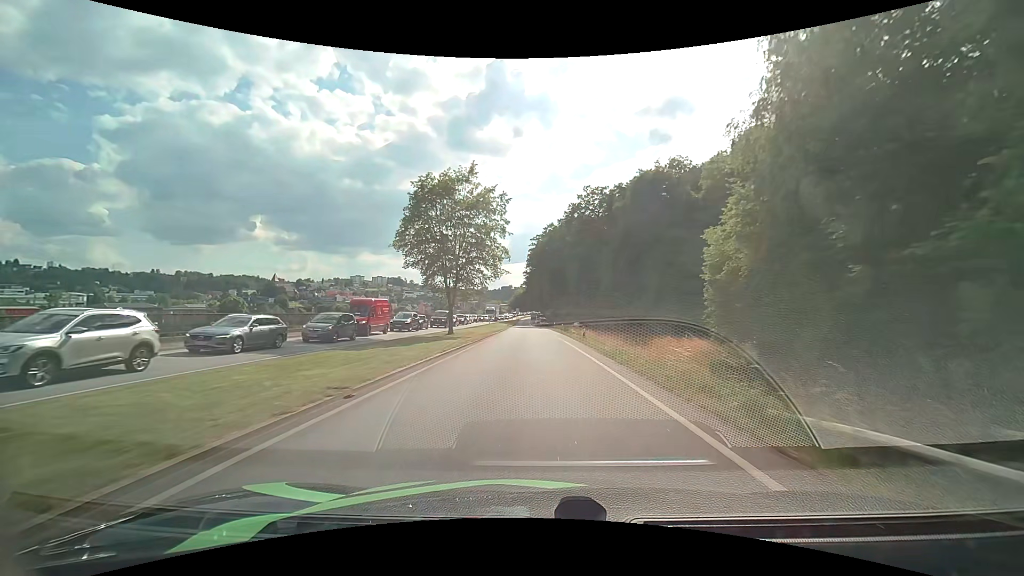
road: primary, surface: asphalt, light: Day
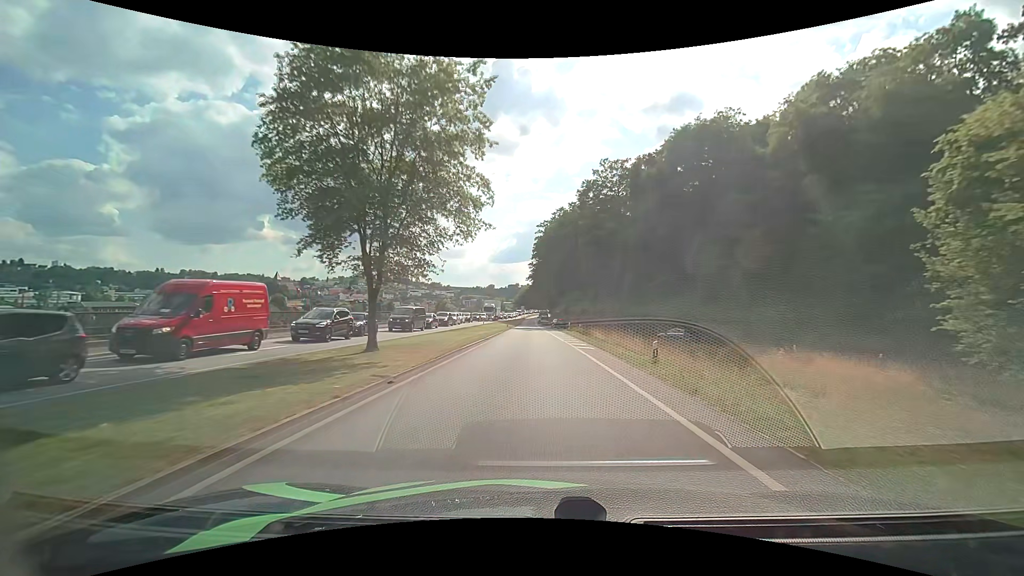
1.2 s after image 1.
(-0.1, +18.4) m; -1°
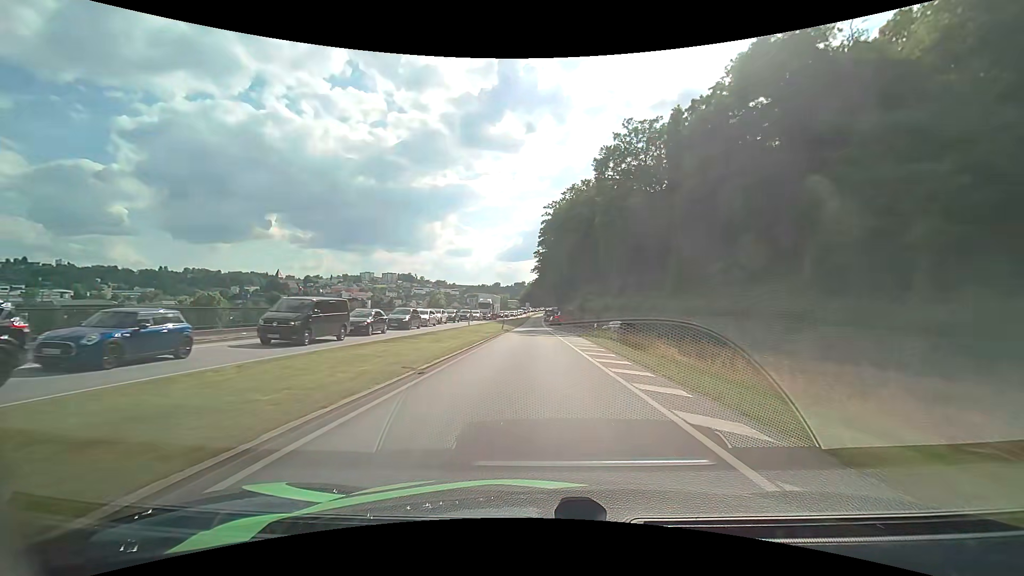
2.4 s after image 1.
(-0.1, +18.6) m; -1°
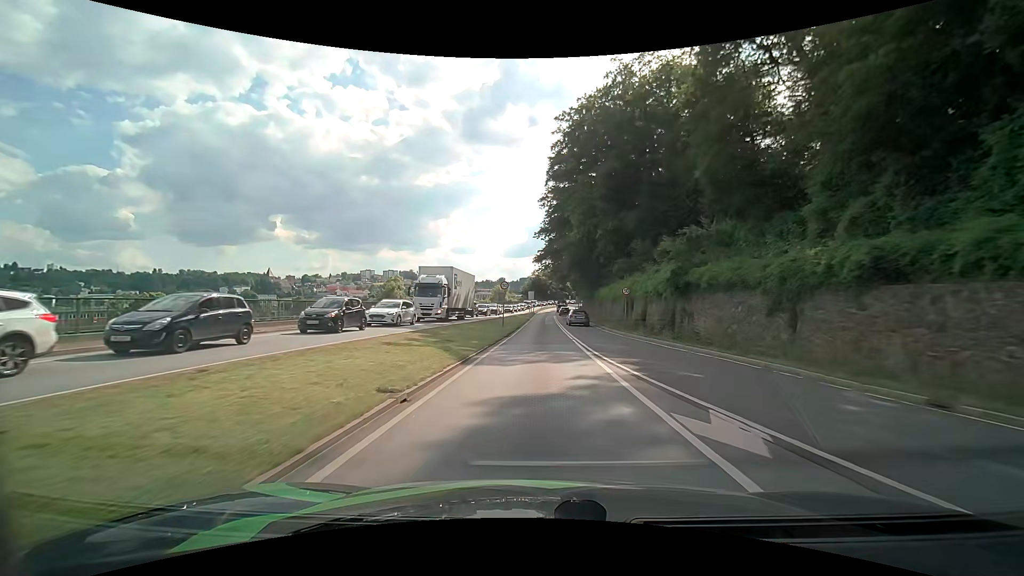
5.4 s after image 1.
(-0.5, +43.3) m; -1°
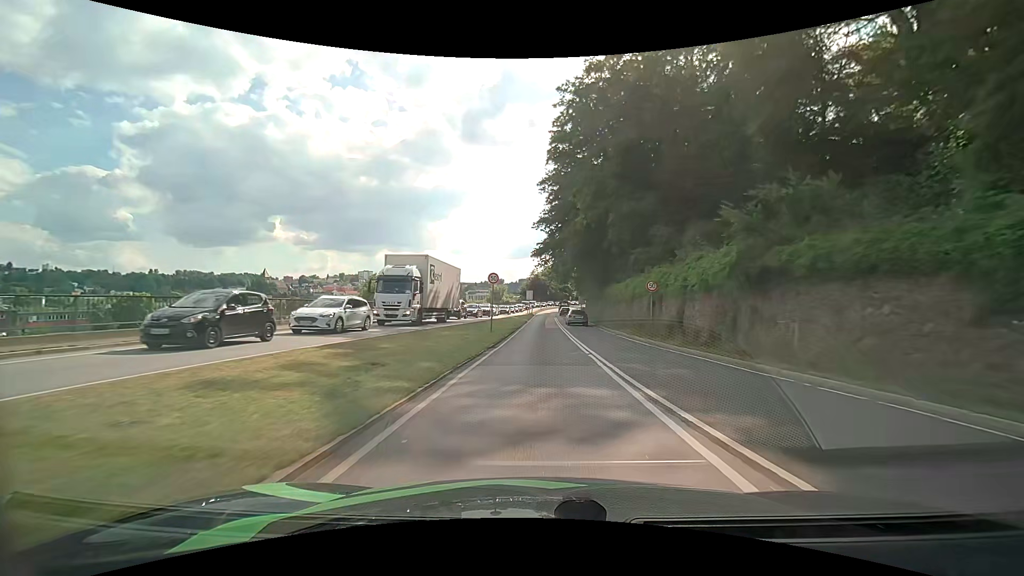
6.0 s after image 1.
(0.0, +7.9) m; 0°
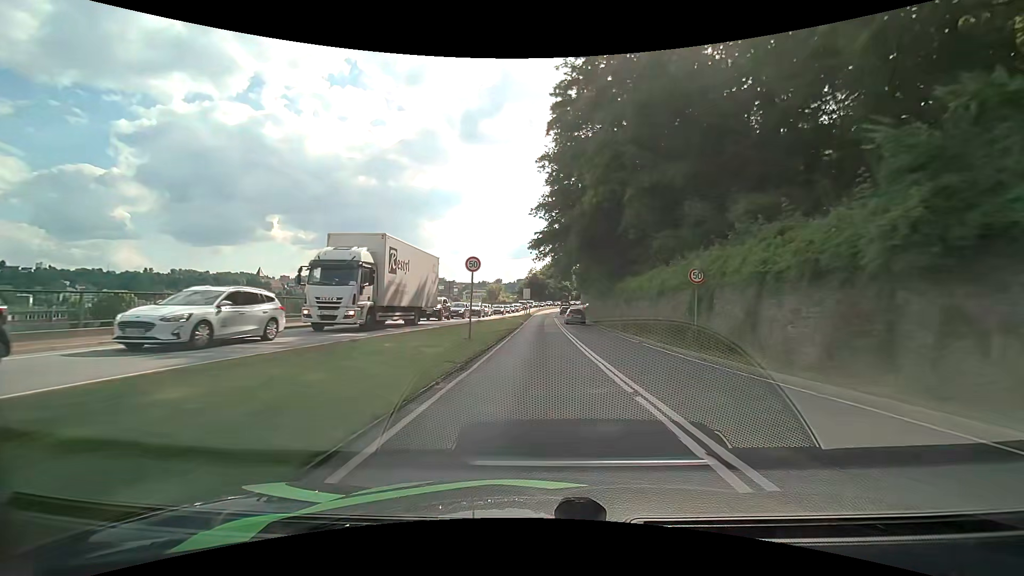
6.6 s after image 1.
(0.0, +7.6) m; 0°
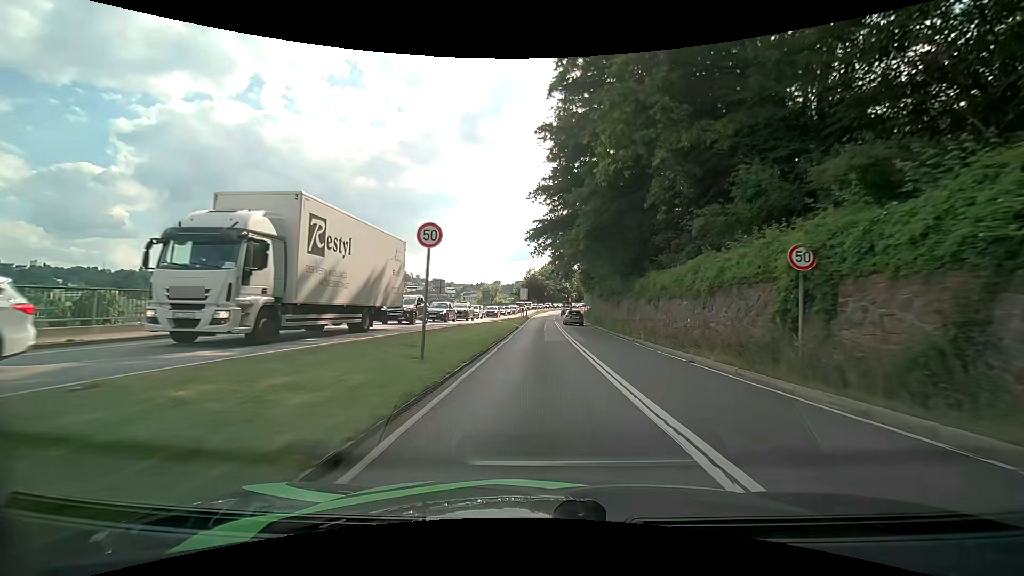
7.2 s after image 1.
(0.0, +7.4) m; 0°
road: primary_link
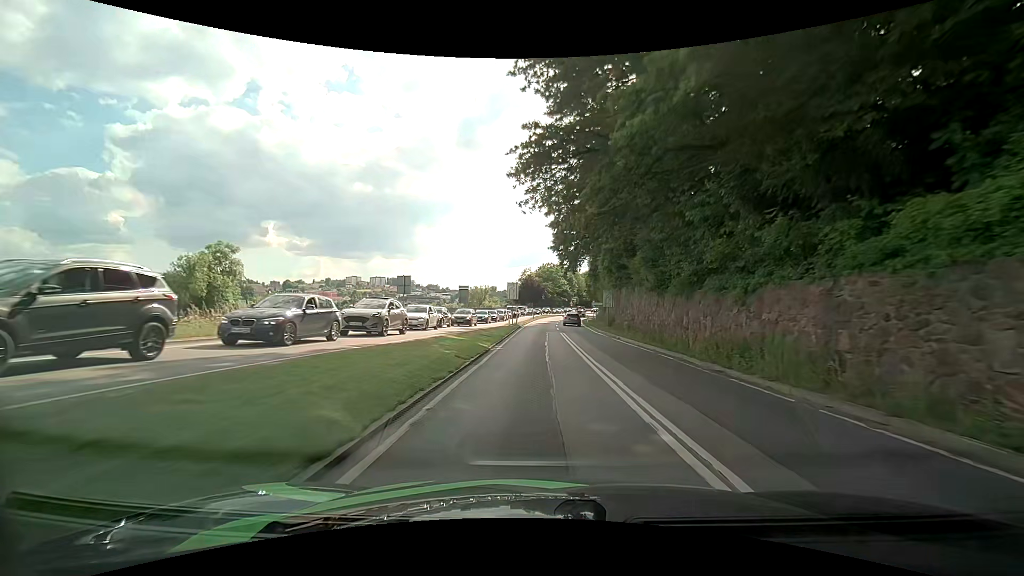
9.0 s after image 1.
(+0.2, +21.8) m; +1°
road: primary
(0, +10) (0, +20) (0, +30) (0, +40) (0, +50) (+1, +60) (+1, +70) (+2, +80) (+3, +90) (+4, +100) m
